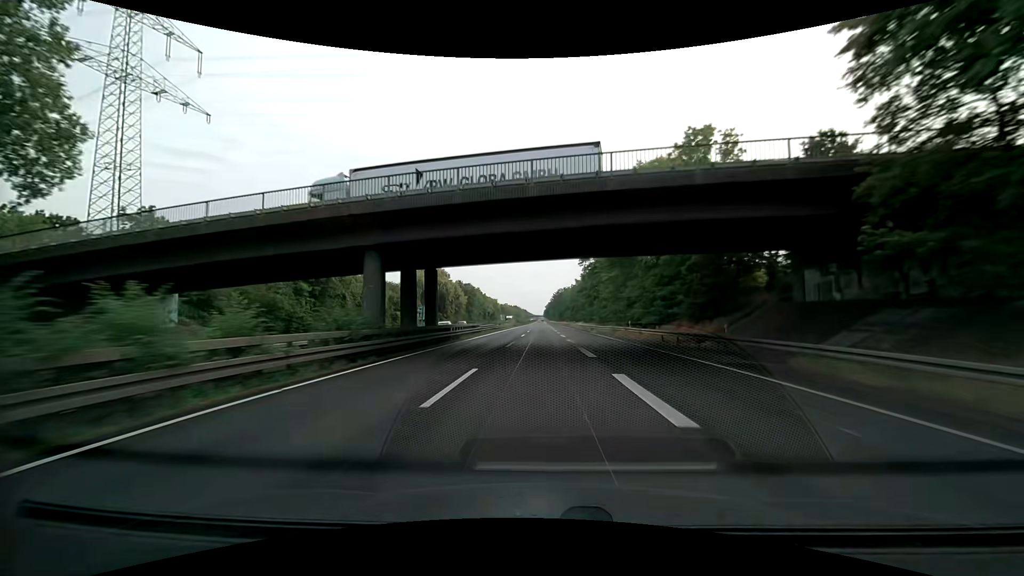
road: trunk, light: Day
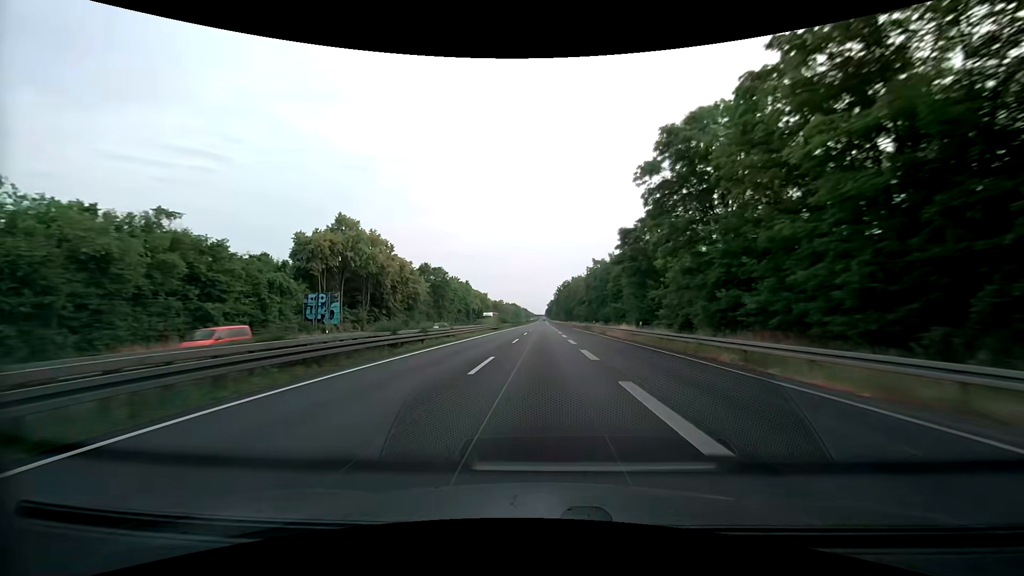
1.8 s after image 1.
(0.0, +49.4) m; 0°
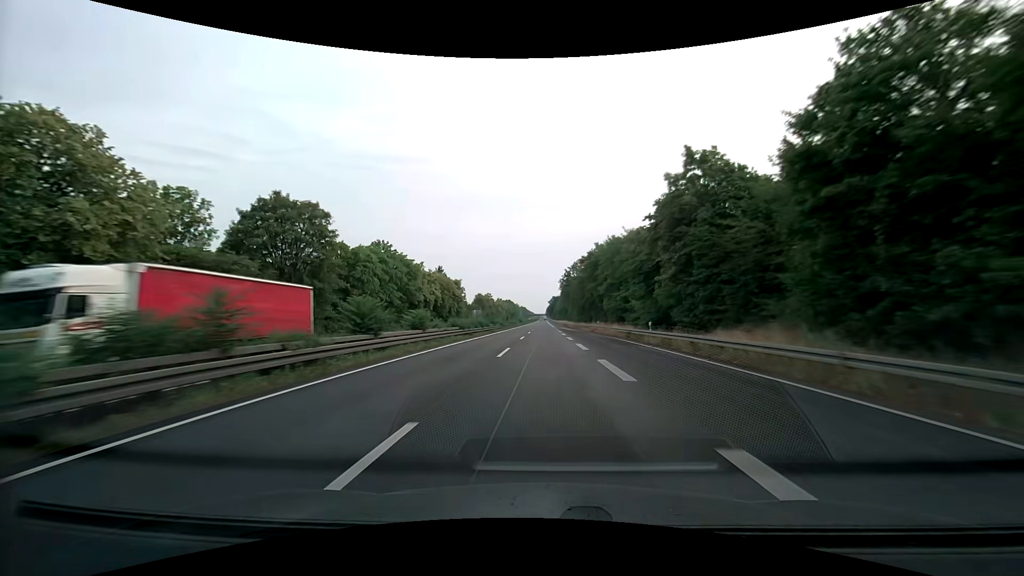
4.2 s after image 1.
(-0.3, +65.8) m; 0°
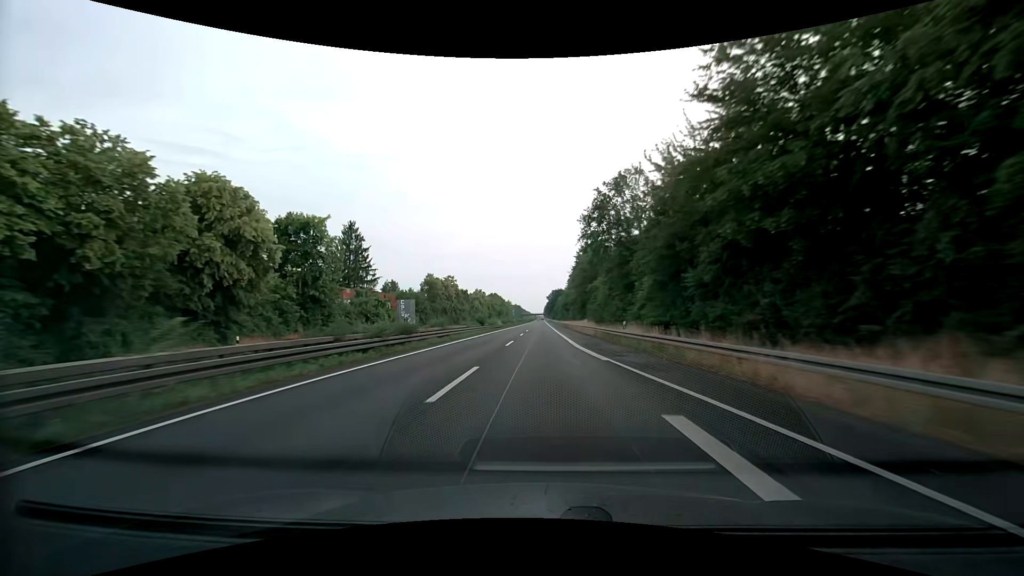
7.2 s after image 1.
(-0.1, +82.2) m; 0°
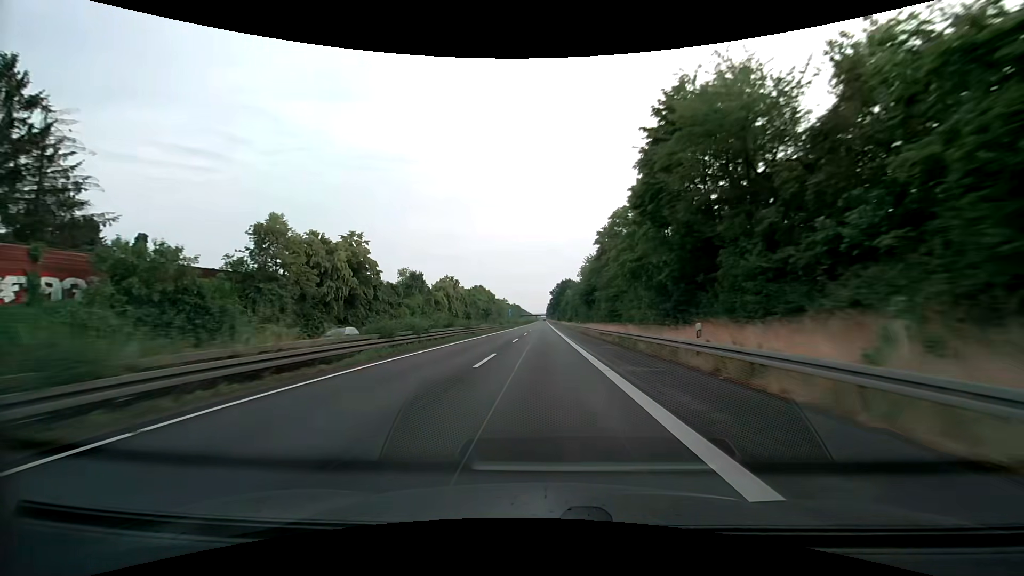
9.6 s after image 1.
(0.0, +65.7) m; 0°
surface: asphalt
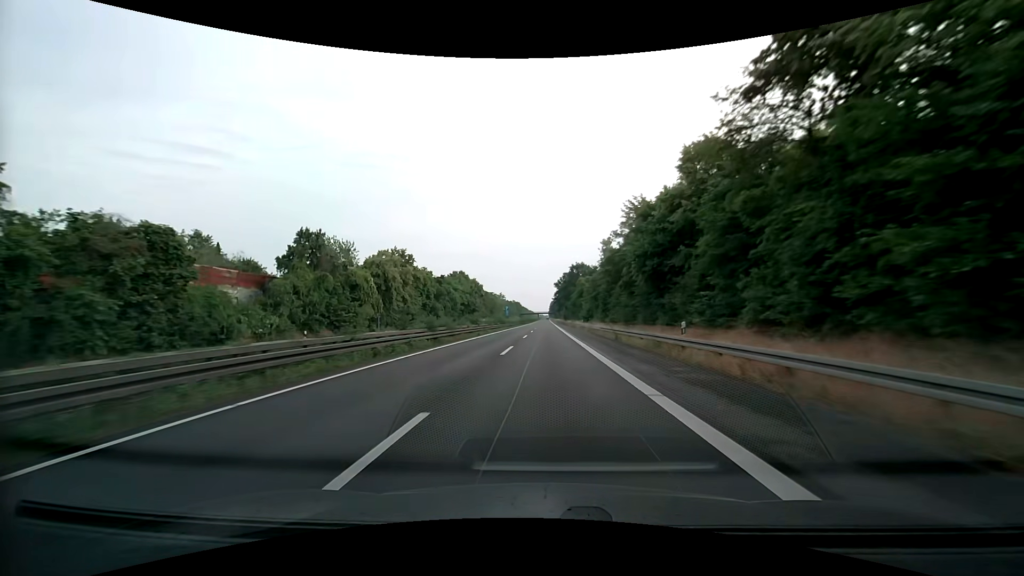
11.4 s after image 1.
(-0.6, +49.3) m; -1°
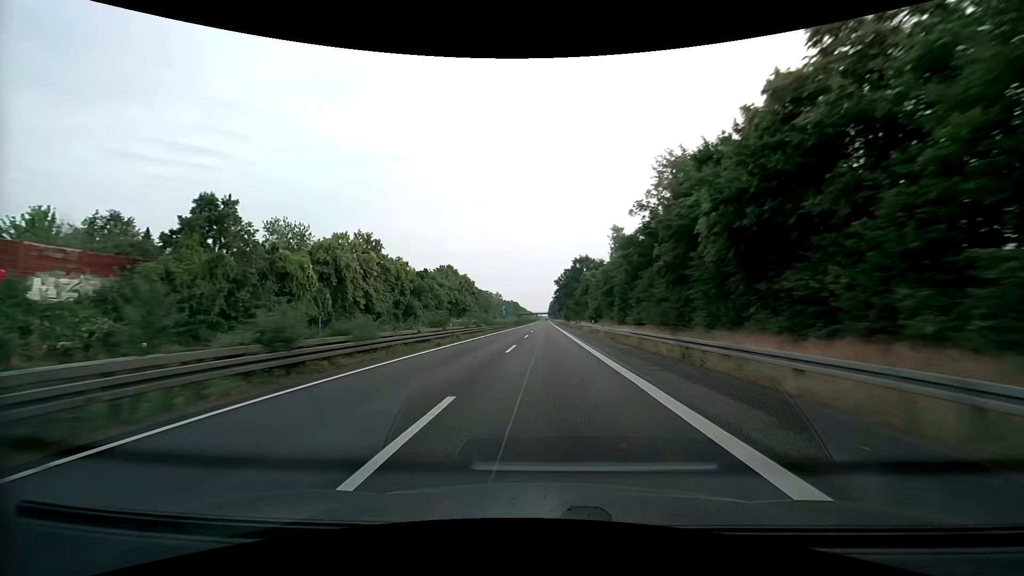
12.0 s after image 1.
(0.0, +16.4) m; 0°
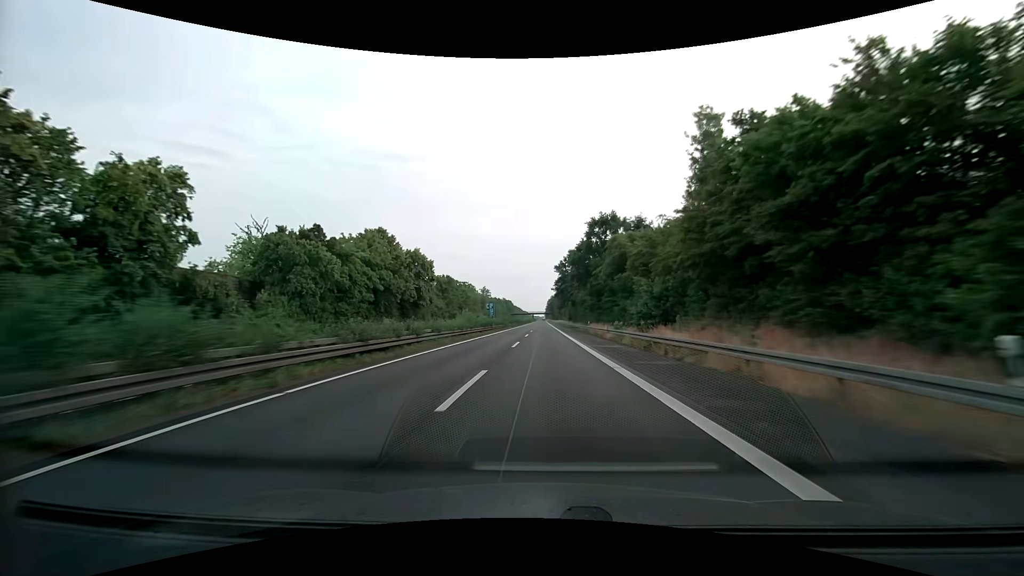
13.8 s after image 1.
(+0.1, +49.3) m; 0°
(0, +10) (0, +20) (0, +30) (0, +40) (0, +50) (0, +60) (0, +70) (0, +80) (0, +90) (0, +100) m
